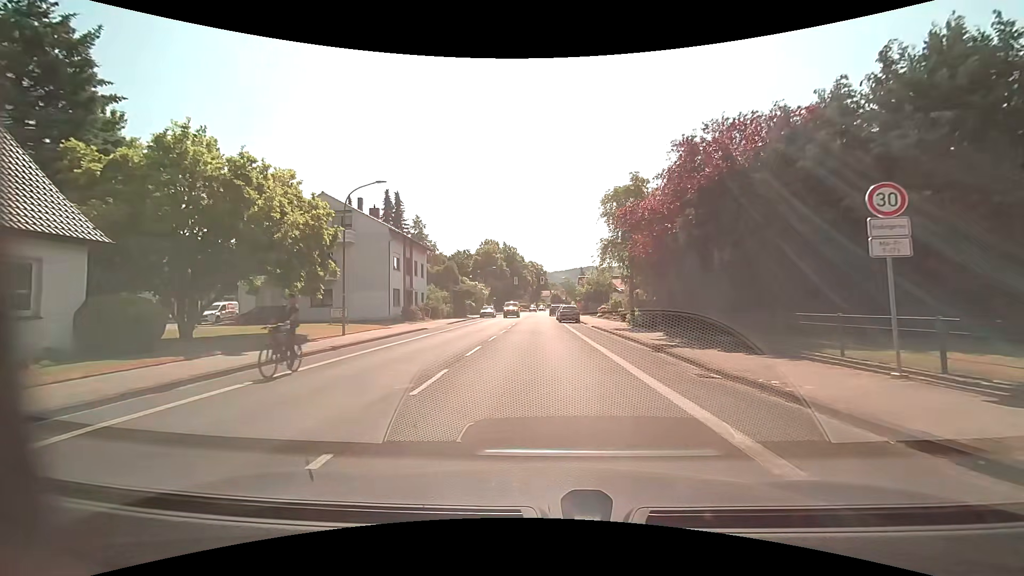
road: tertiary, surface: asphalt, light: Day
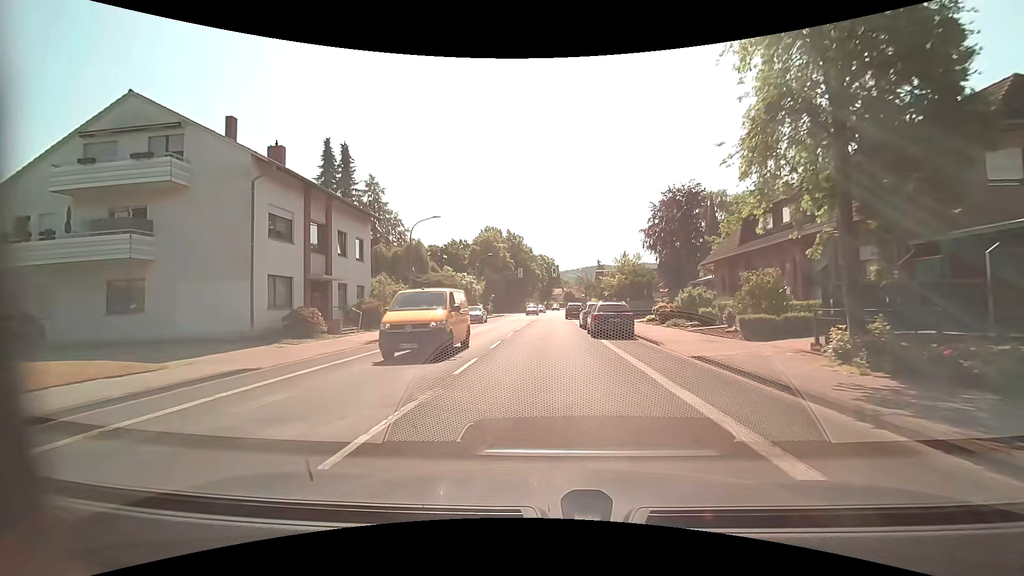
(-0.3, +21.2) m; -2°
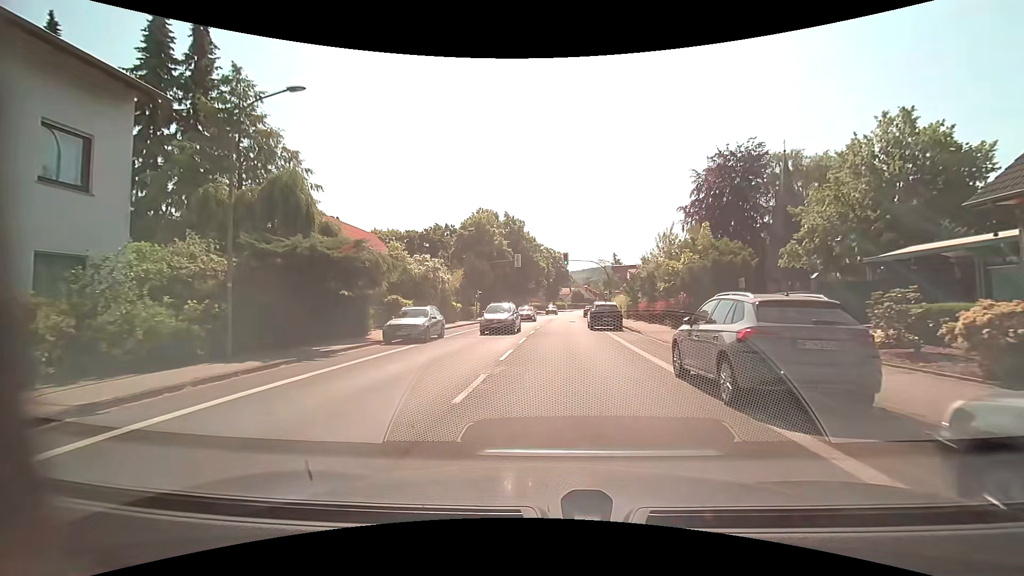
(-0.2, +21.2) m; -1°
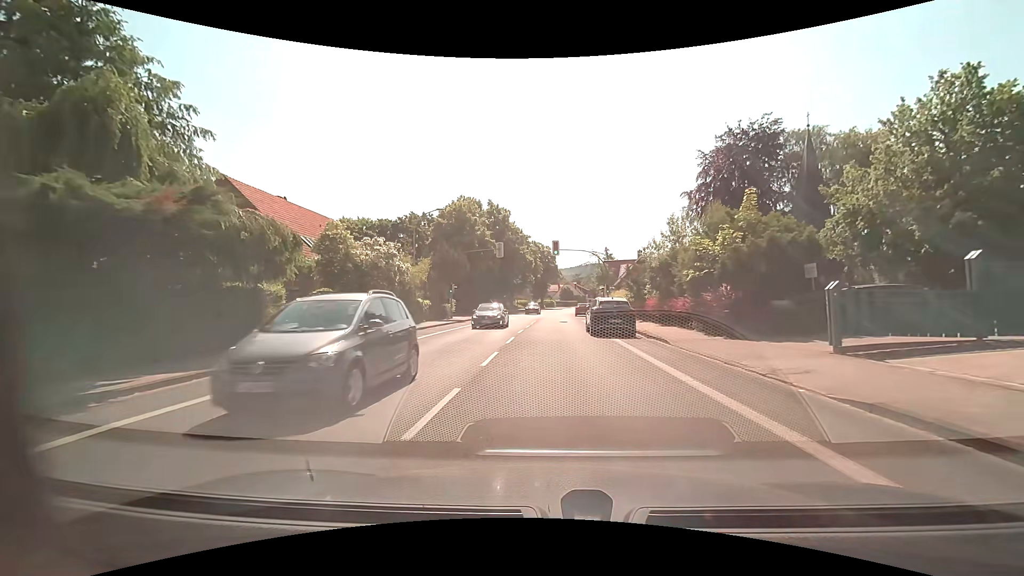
(+0.1, +7.8) m; +2°
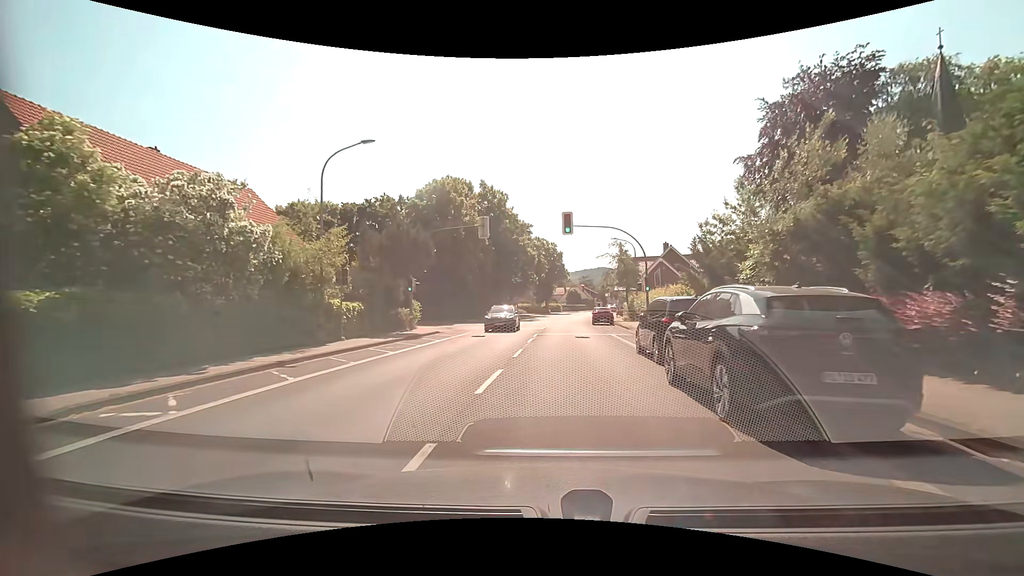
(-0.1, +15.1) m; -1°
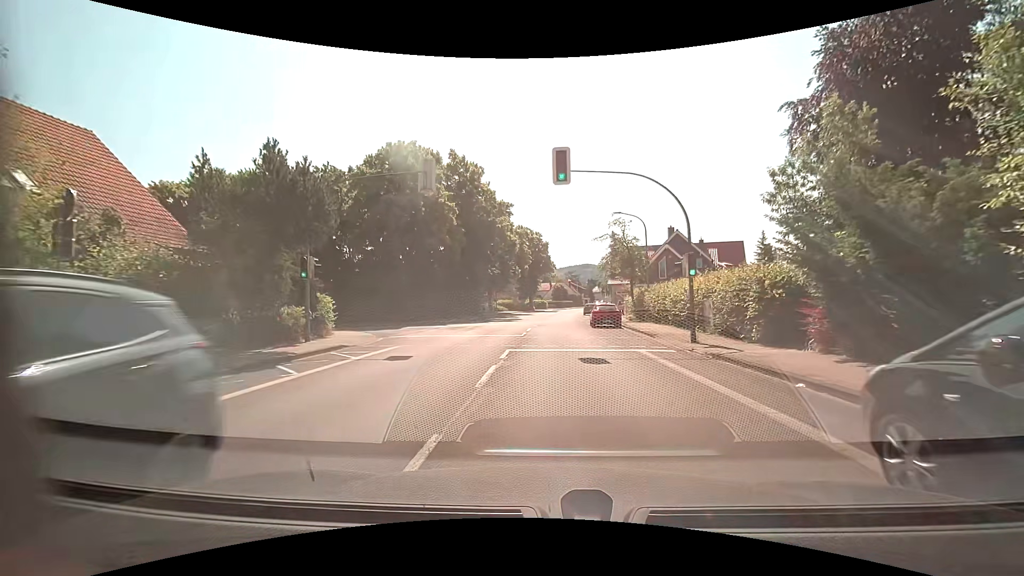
(+0.1, +11.5) m; +2°
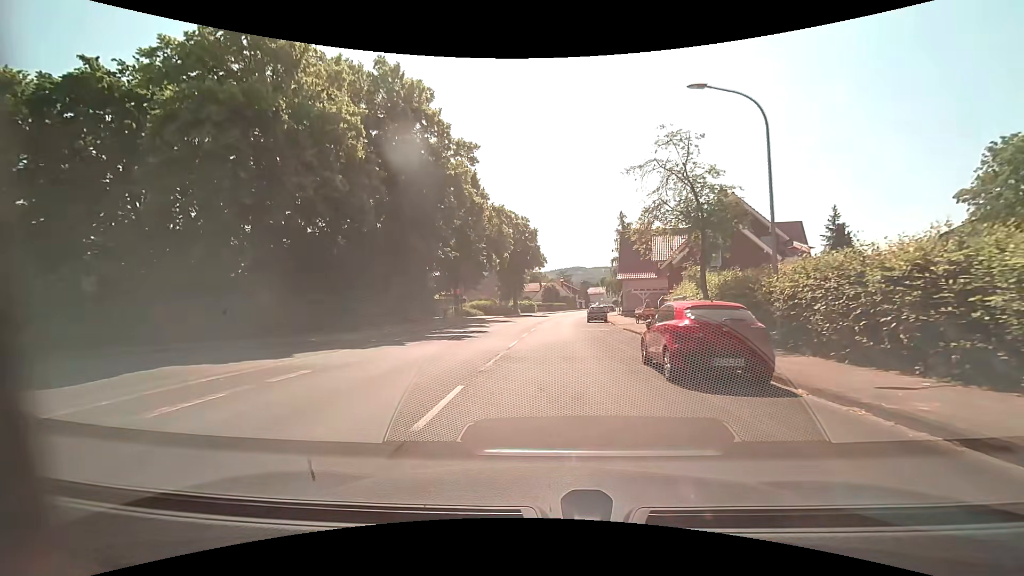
(+0.3, +20.9) m; +1°
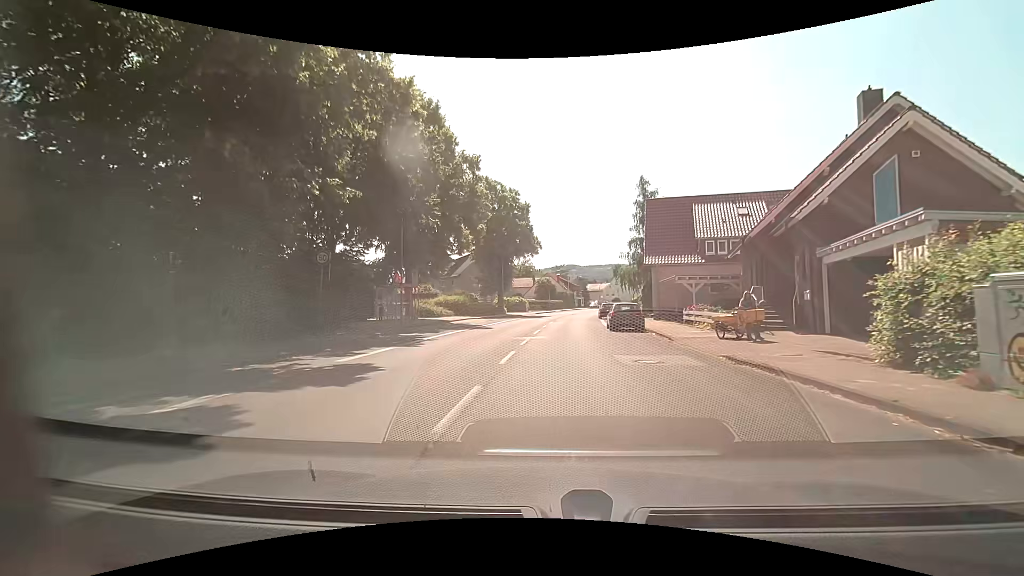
(+0.1, +18.2) m; +1°
(0, +10) (0, +20) (+1, +30) (+1, +40) (+2, +50) (+3, +60) (+5, +70) (+6, +80) (+8, +90) (+10, +99) m
